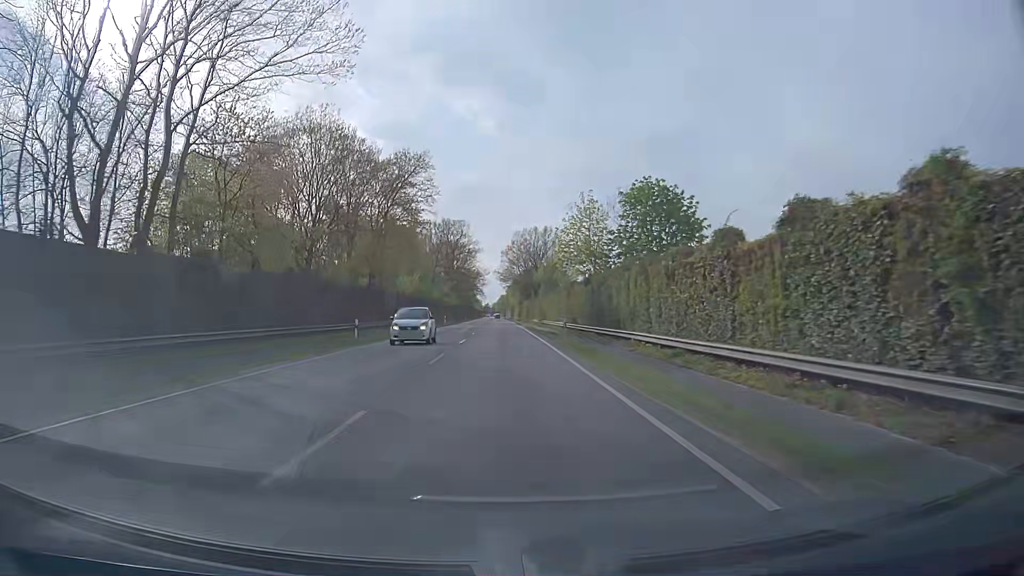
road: primary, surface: asphalt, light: Day
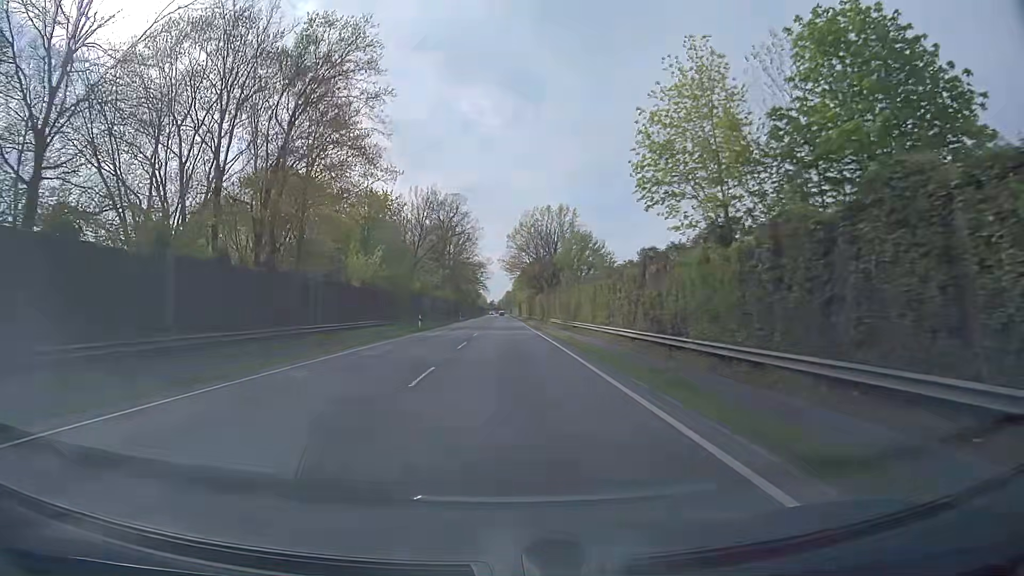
(-0.1, +29.3) m; -1°
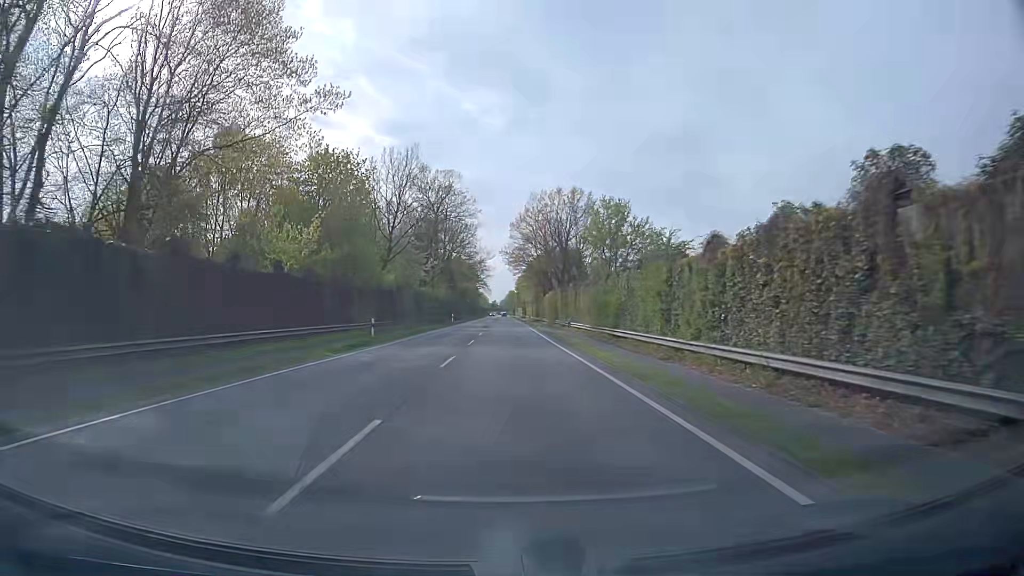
(0.0, +19.6) m; 0°
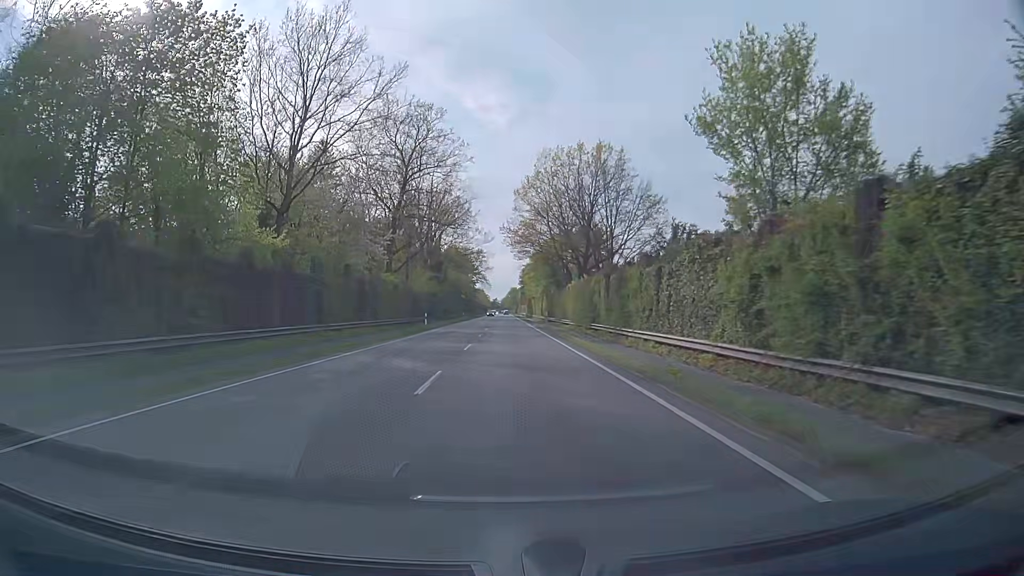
(+0.1, +29.6) m; 0°
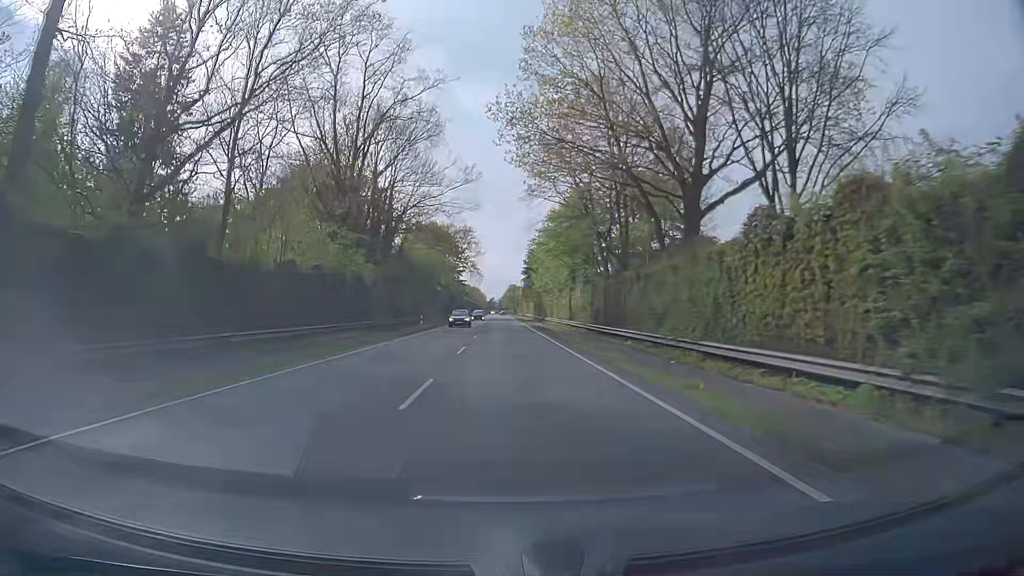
(0.0, +49.9) m; 0°
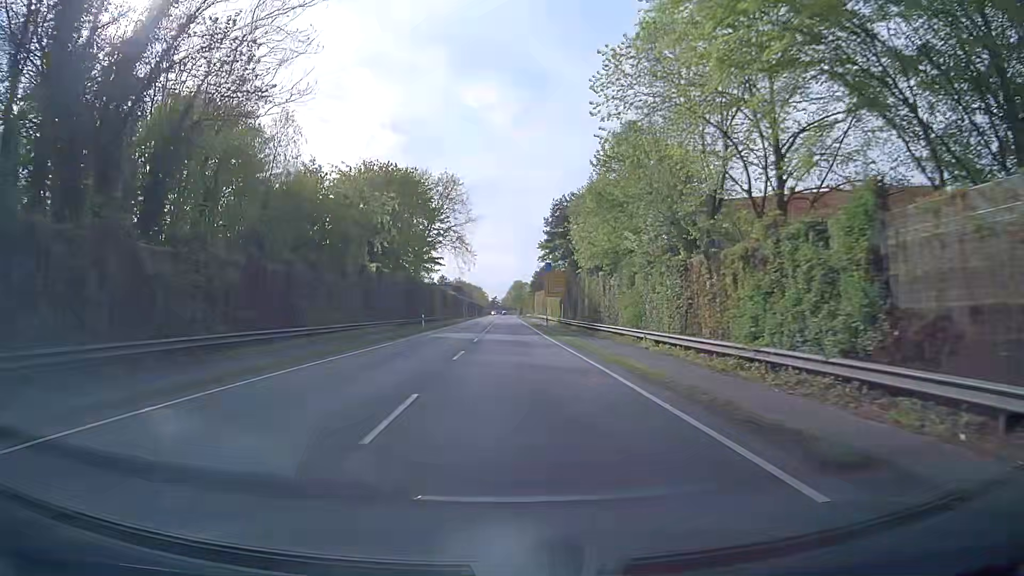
(-0.2, +50.8) m; 0°
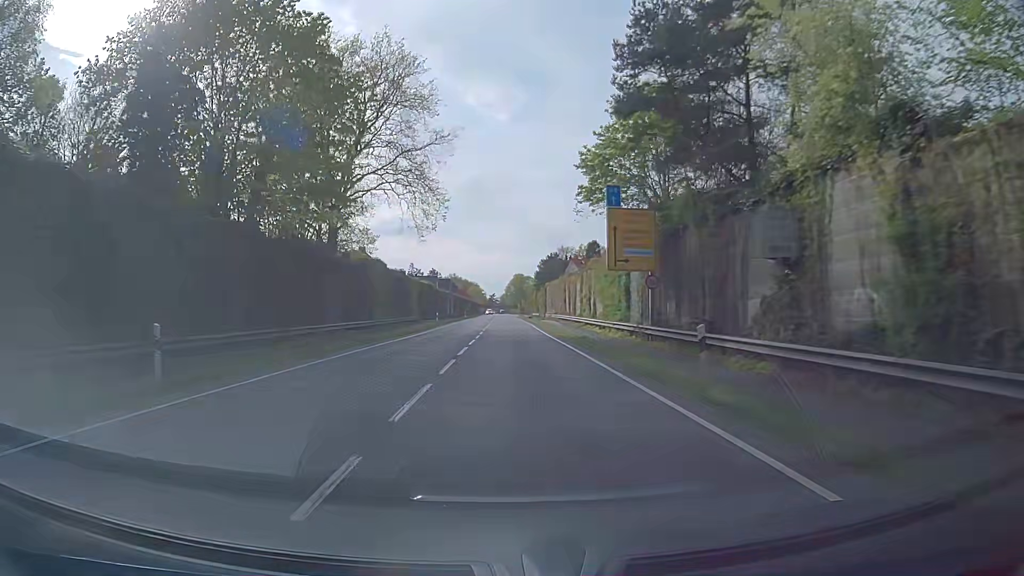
(+0.1, +40.9) m; 0°
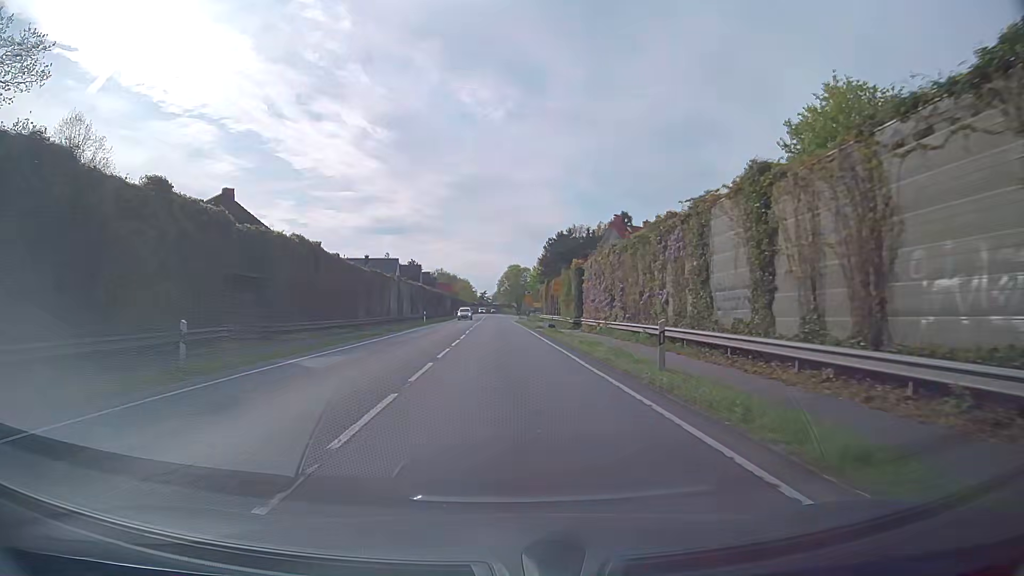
(+0.1, +49.4) m; +1°
(0, +10) (0, +20) (0, +30) (0, +40) (0, +50) (-1, +60) (-1, +70) (-1, +80) (0, +90) (+1, +100) m
